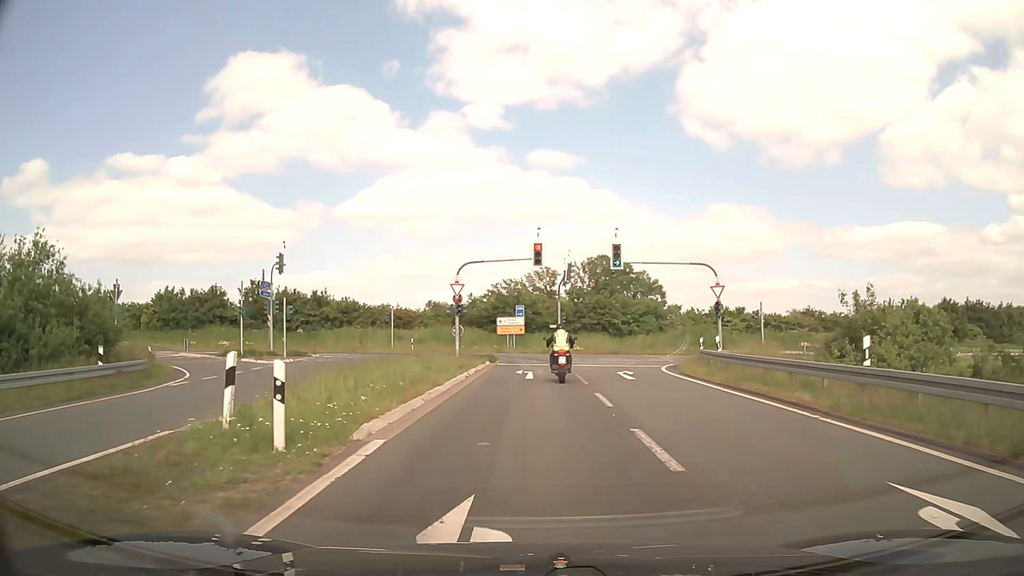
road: motorway_link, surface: asphalt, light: Day
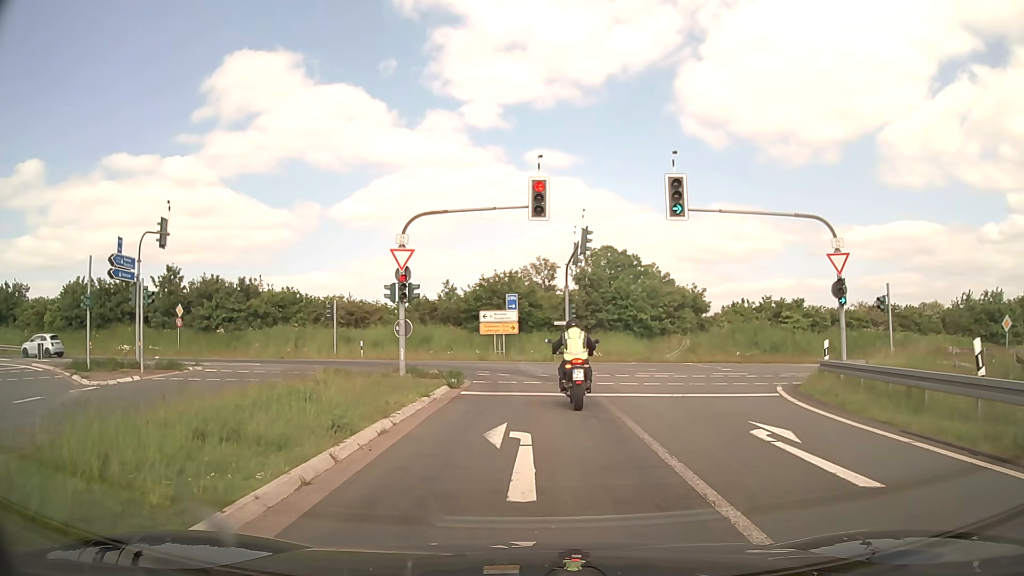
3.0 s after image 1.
(0.0, +14.9) m; 0°
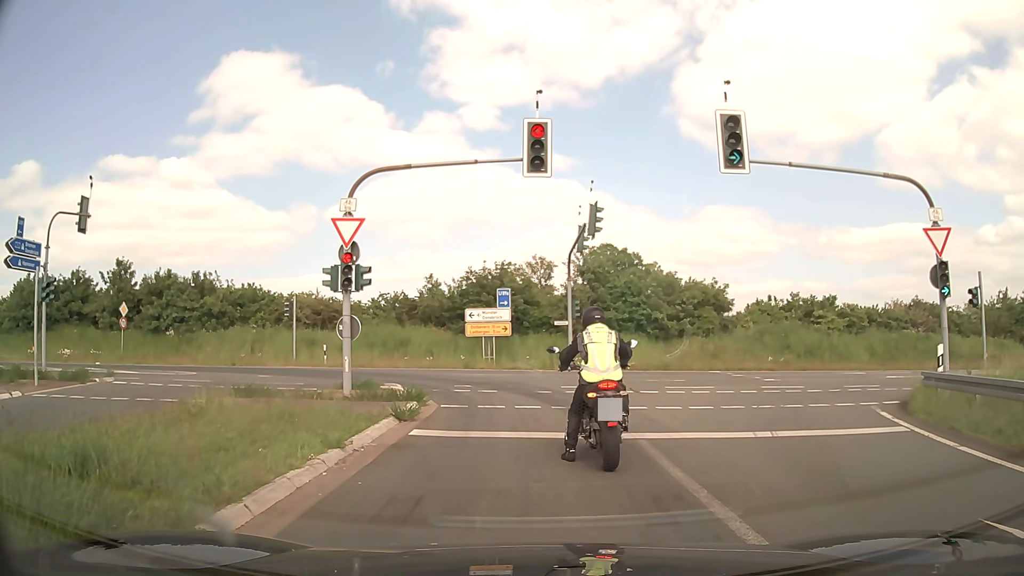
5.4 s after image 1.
(0.0, +6.0) m; +1°
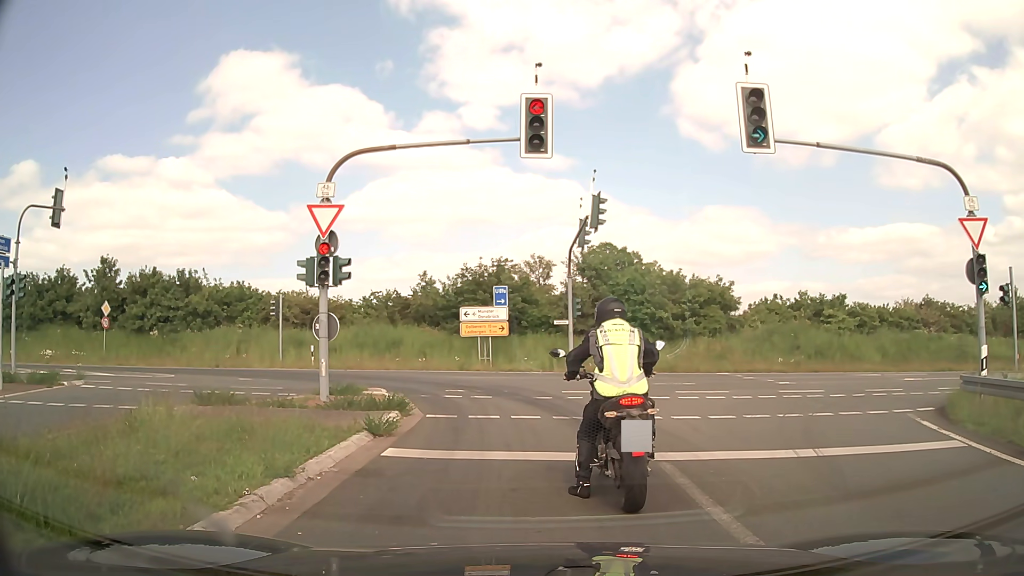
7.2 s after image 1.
(0.0, +1.6) m; -1°
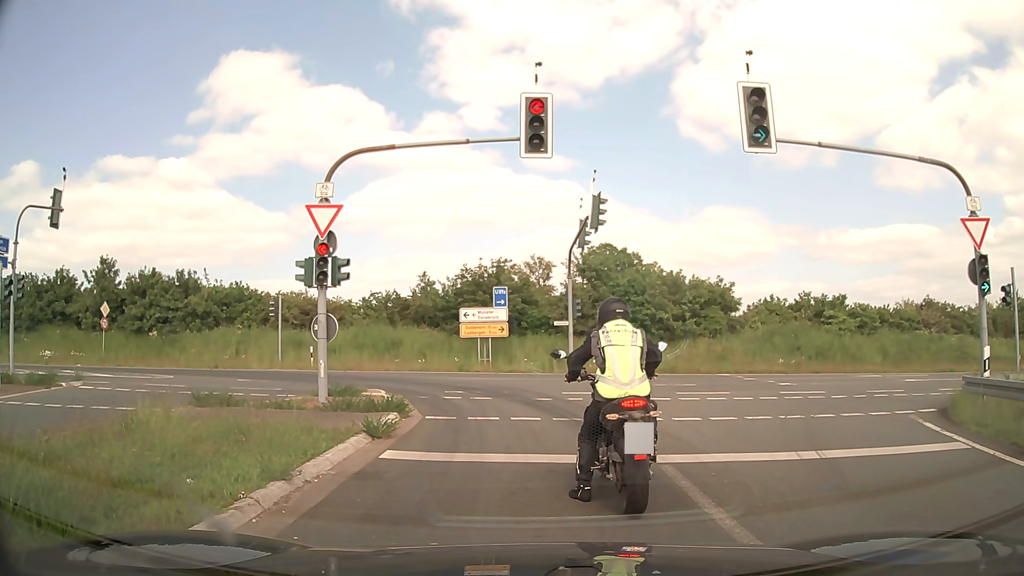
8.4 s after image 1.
(0.0, +0.1) m; 0°
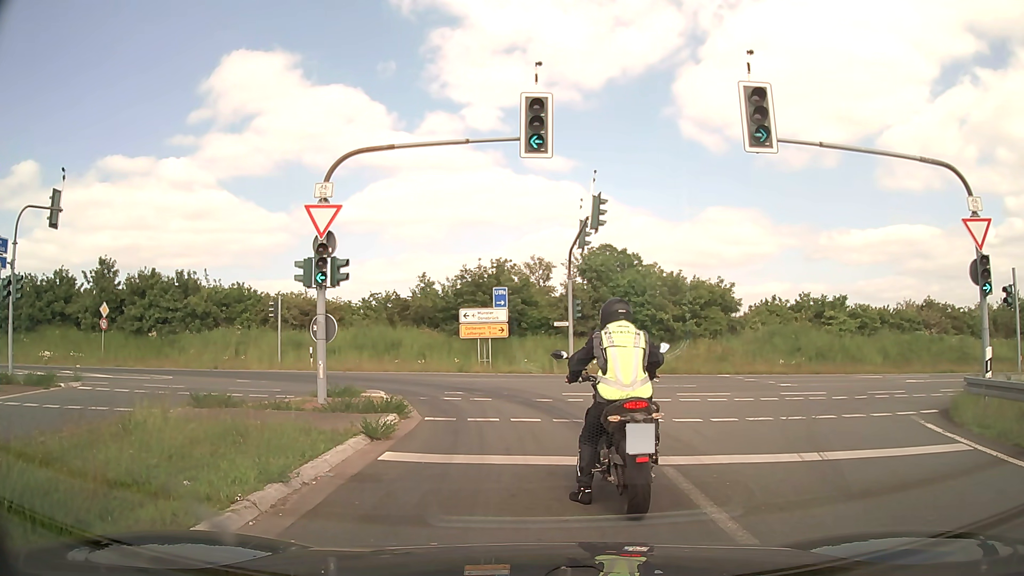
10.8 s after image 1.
(0.0, +0.1) m; 0°
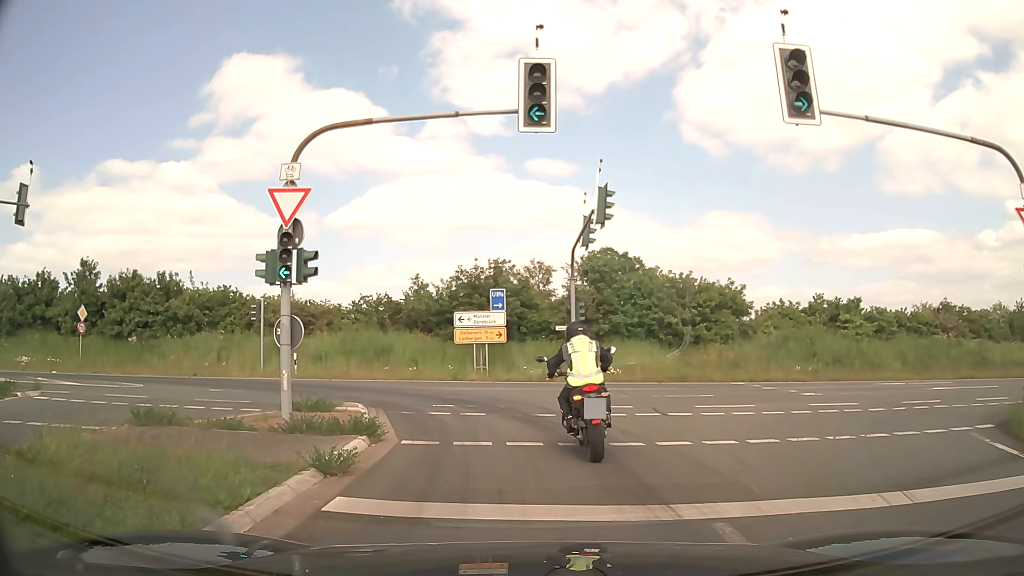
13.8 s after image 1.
(0.0, +2.3) m; 0°
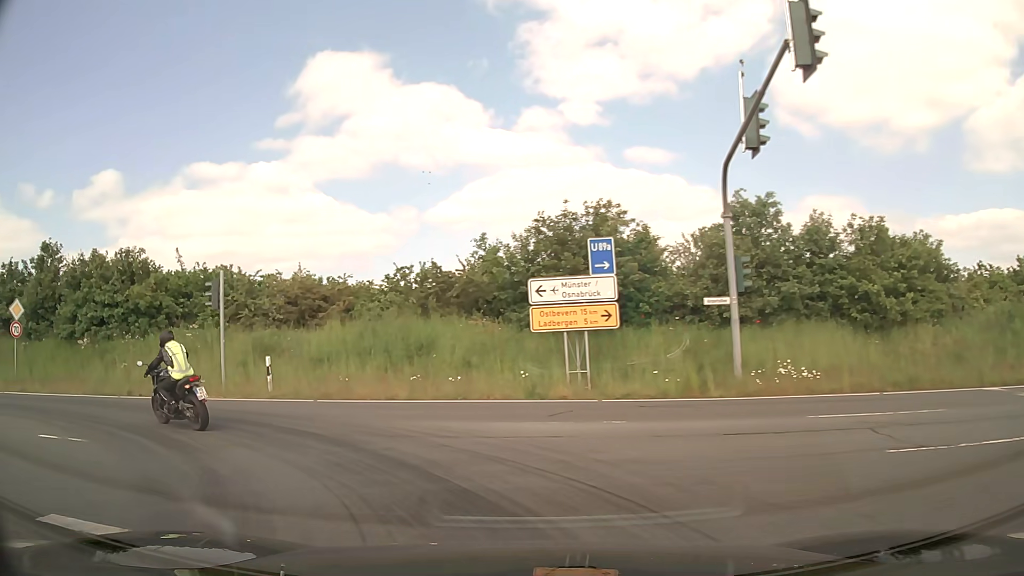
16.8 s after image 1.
(-0.2, +12.2) m; -8°
(-3, +9) (-12, +15) (-21, +17) (-31, +18) (-41, +19) (-51, +20) (-61, +20) (-71, +20) (-81, +21) (-91, +22) m
